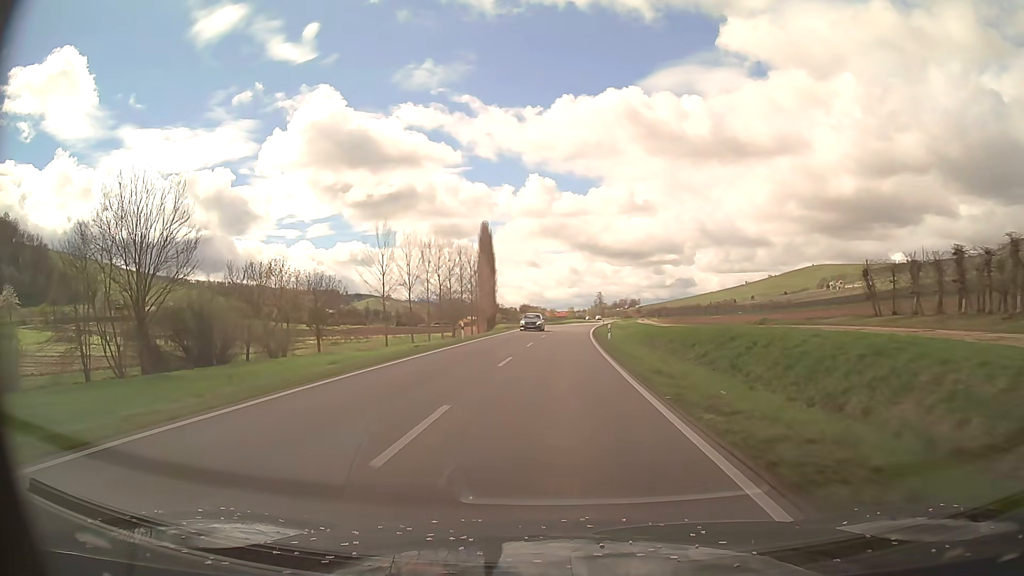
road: primary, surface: asphalt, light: Day
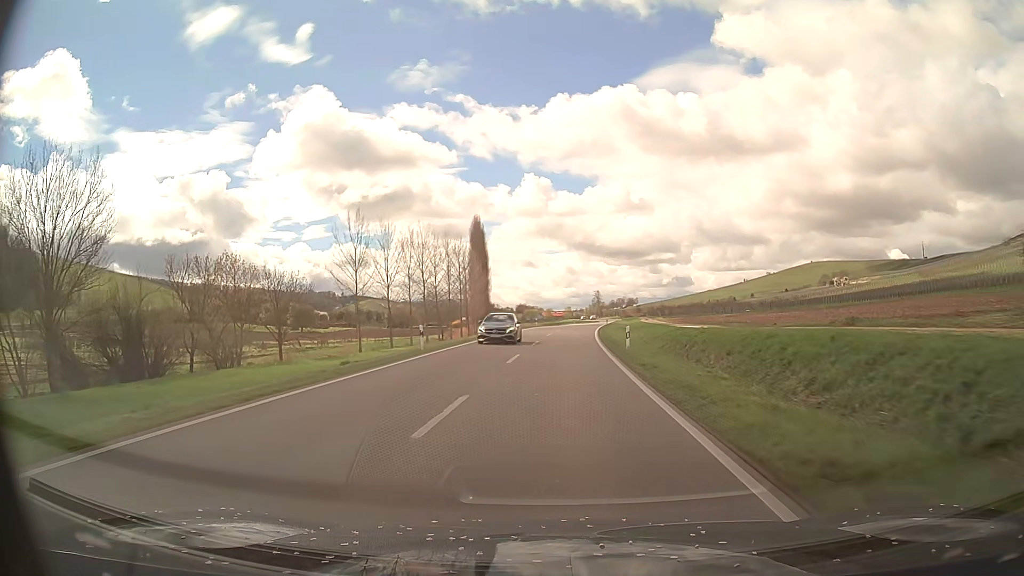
(0.0, +10.6) m; 0°
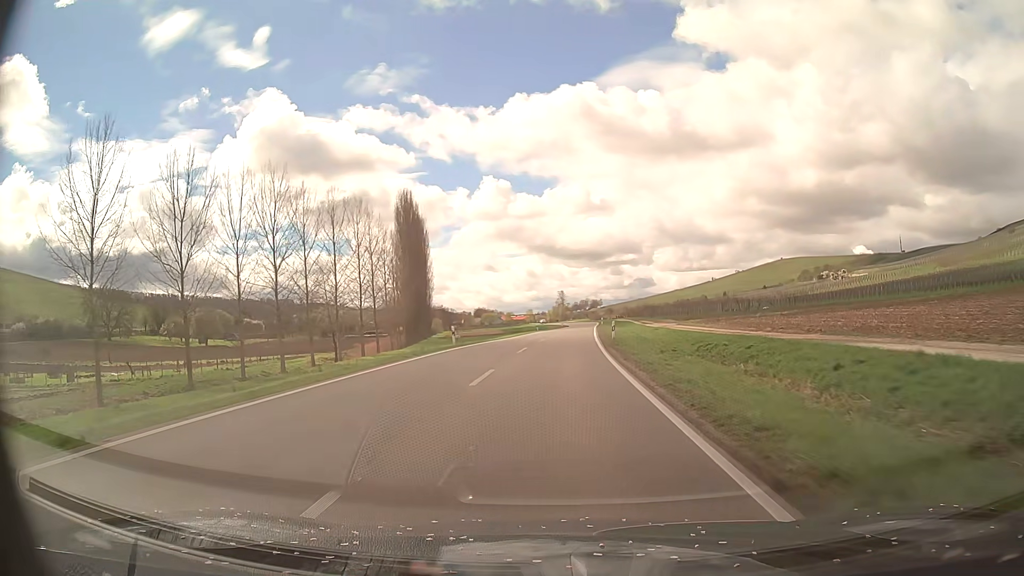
(+1.0, +42.4) m; +3°
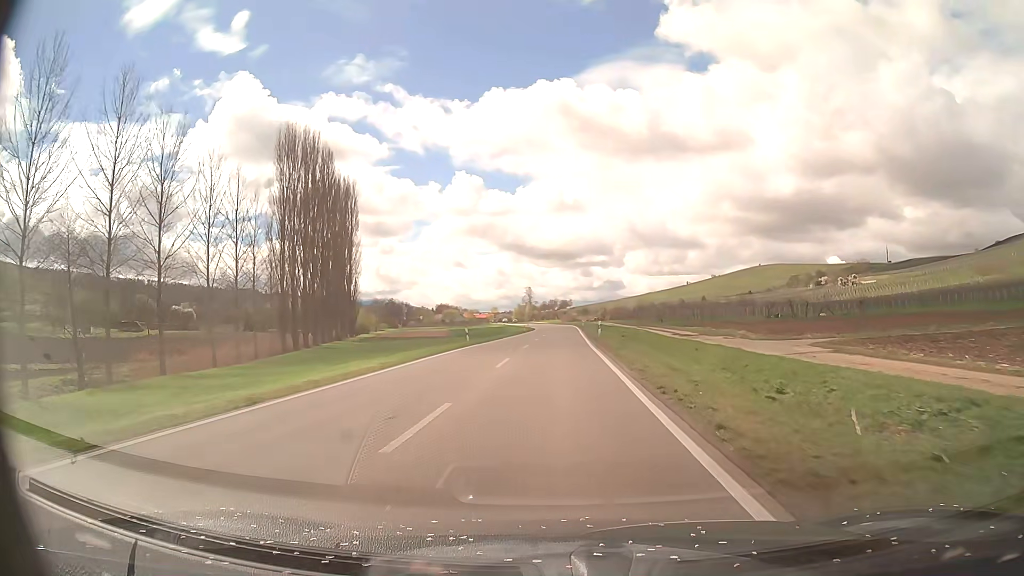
(+1.0, +42.2) m; +2°
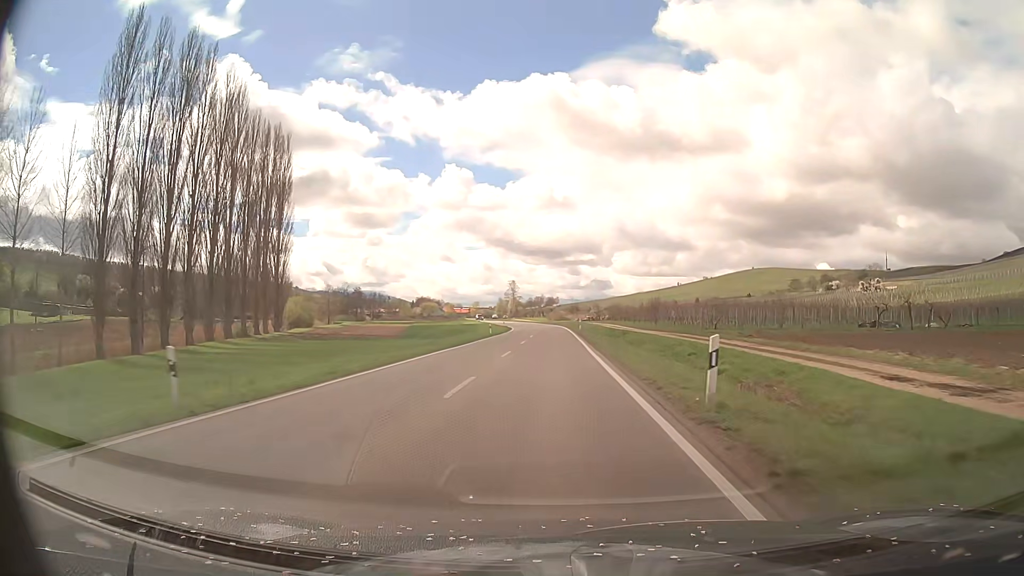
(+0.4, +31.7) m; +1°
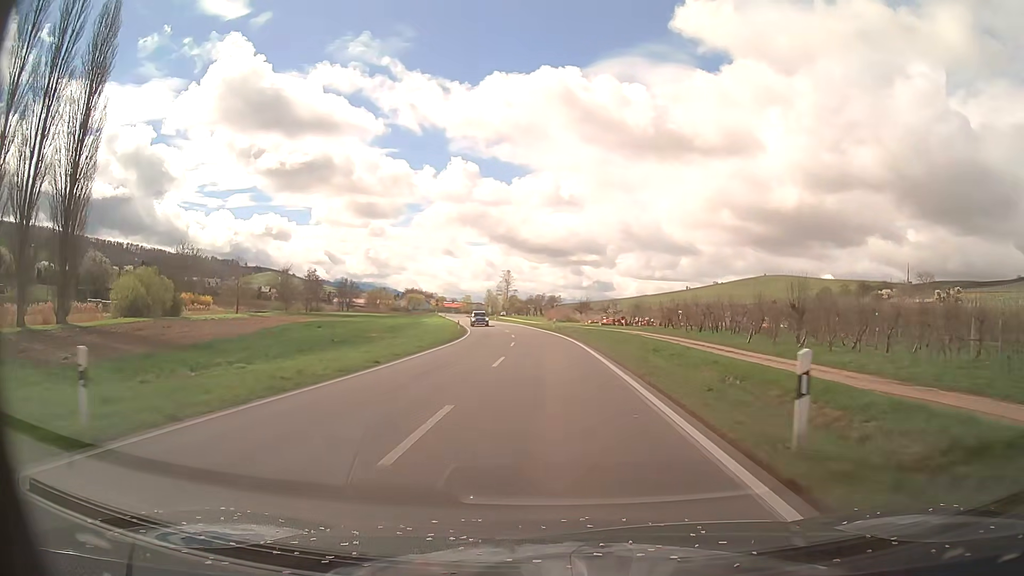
(-0.1, +53.1) m; 0°
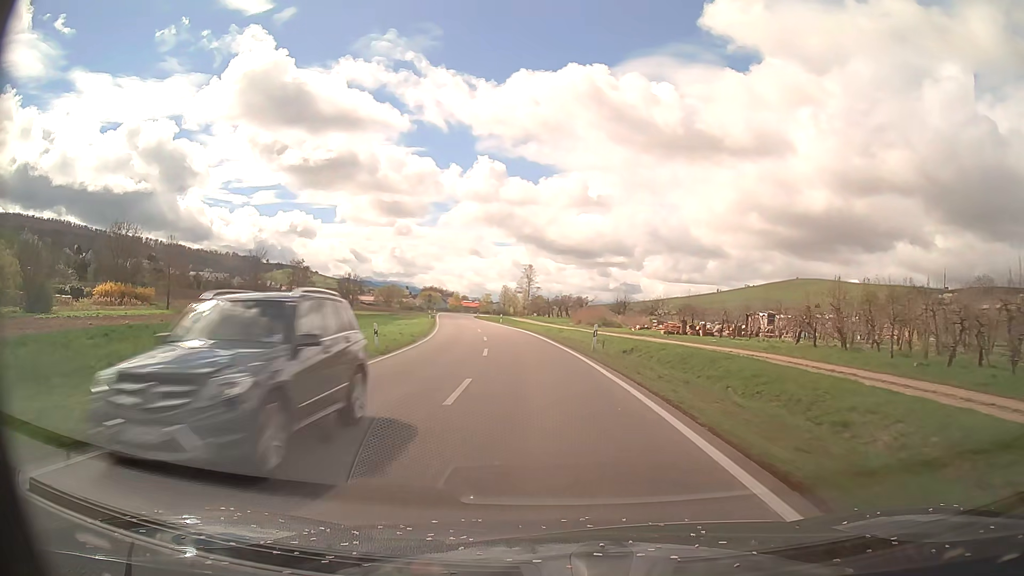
(-0.4, +31.9) m; -2°
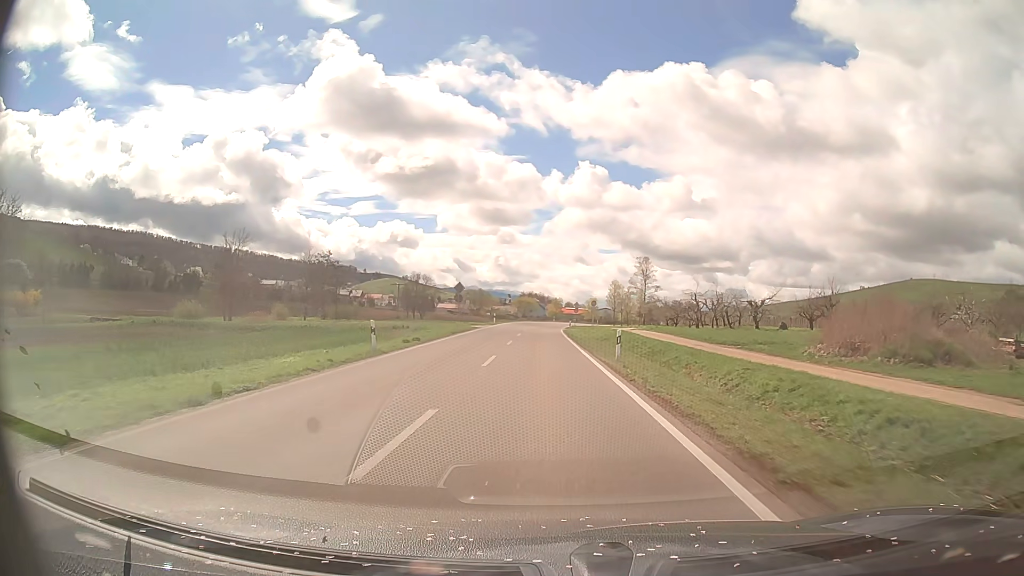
(-4.1, +52.8) m; -9°
(0, +10) (0, +20) (-1, +30) (-1, +40) (-1, +50) (-1, +60) (-1, +70) (0, +80) (0, +90) (+1, +100) m
